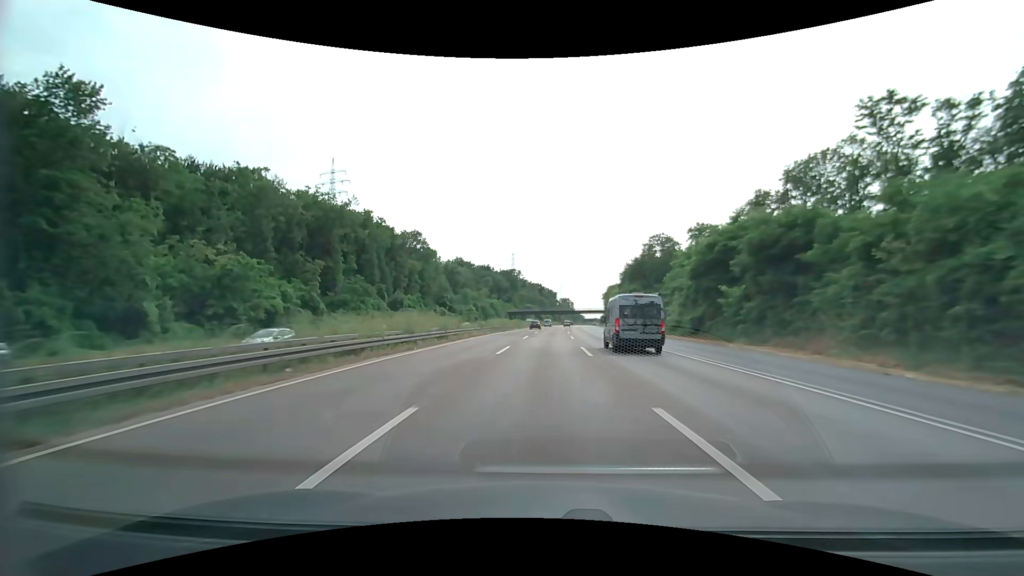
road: motorway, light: Day
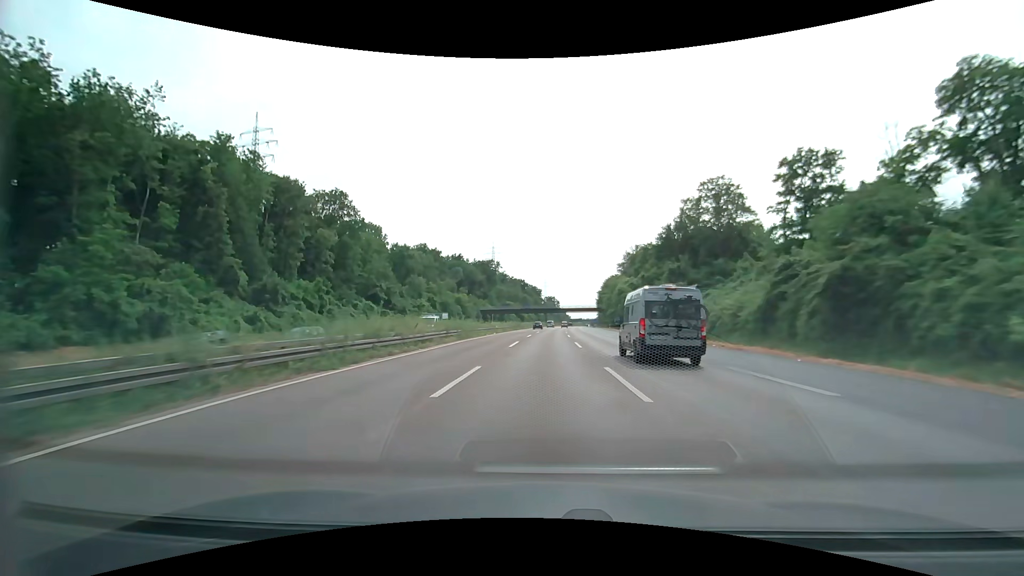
(+0.7, +47.2) m; +2°
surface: asphalt
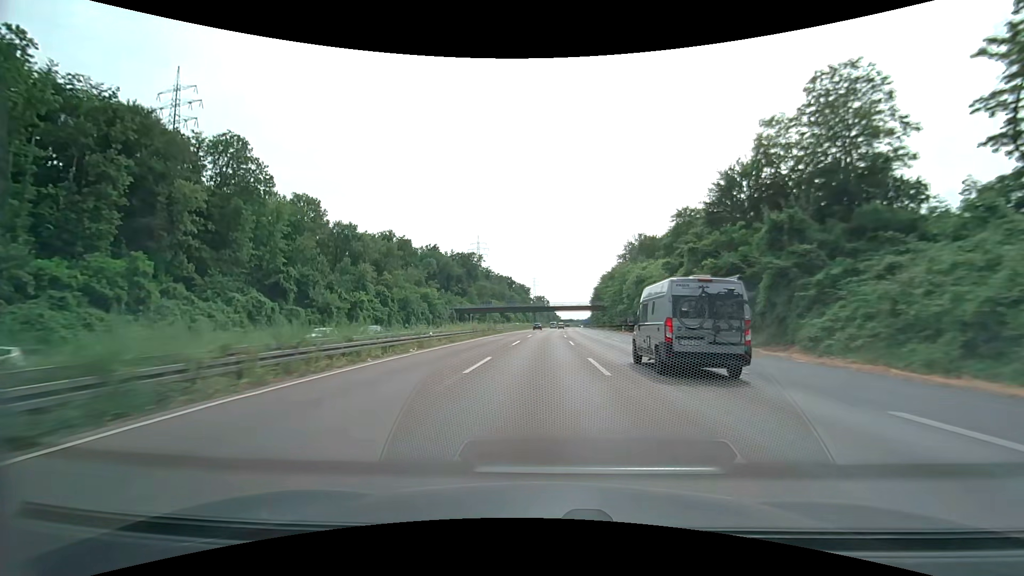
(+0.4, +31.7) m; +1°
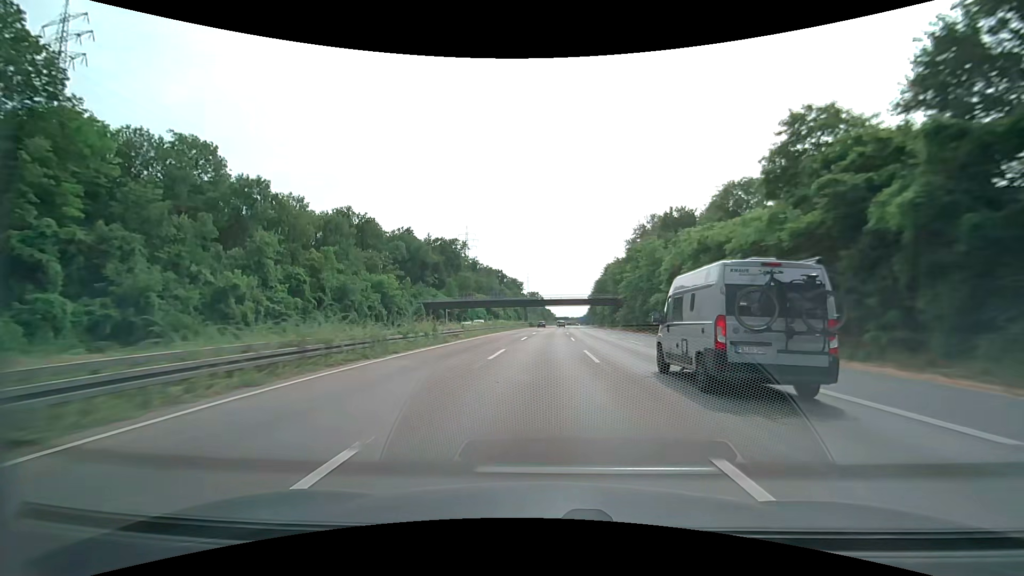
(+0.1, +32.0) m; +1°
(0, +10) (0, +20) (0, +30) (0, +40) (+1, +50) (+1, +60) (+1, +70) (+2, +80) (+2, +90) (+3, +100) m
